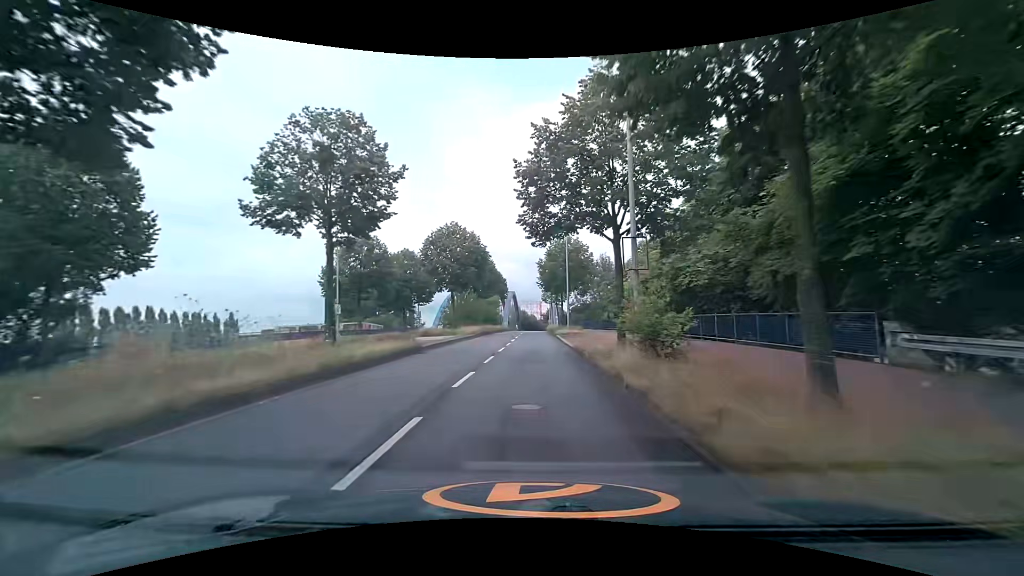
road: secondary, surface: asphalt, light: Day
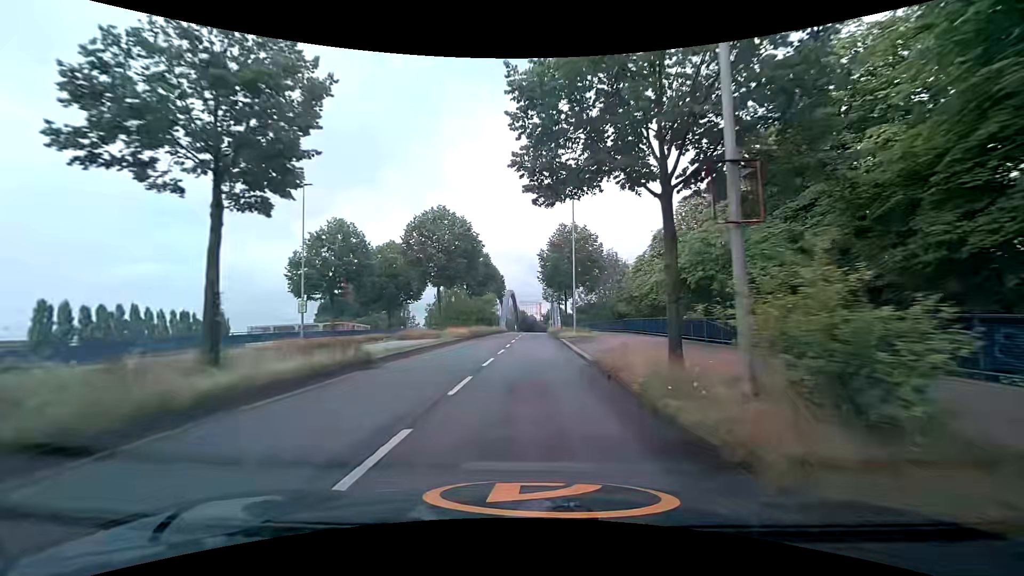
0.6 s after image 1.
(0.0, +6.8) m; -1°
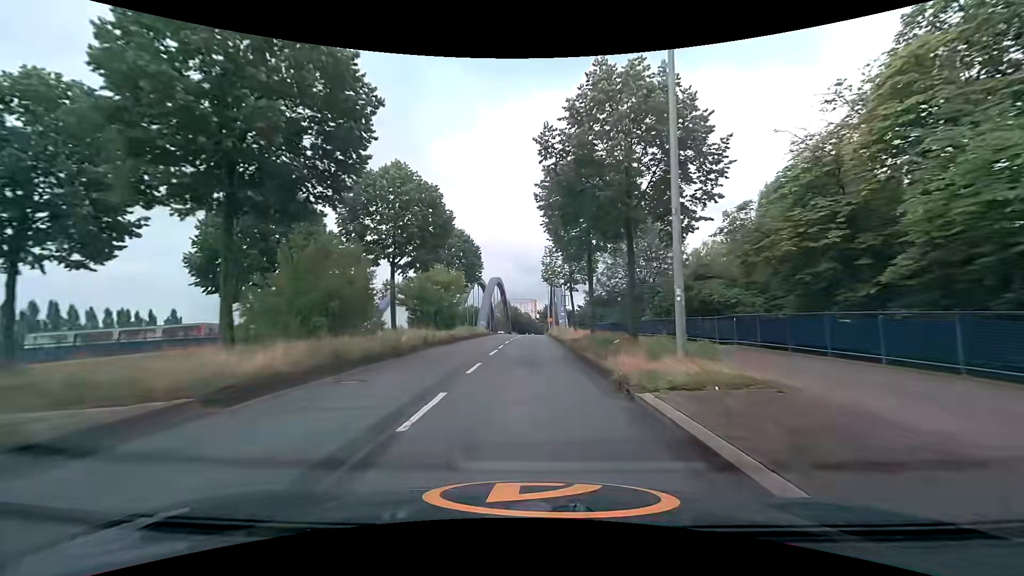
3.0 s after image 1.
(+0.5, +27.0) m; +1°
(0, +10) (0, +20) (0, +30) (0, +40) (0, +50) (0, +60) (0, +70) (0, +80) (0, +90) (0, +100) m
